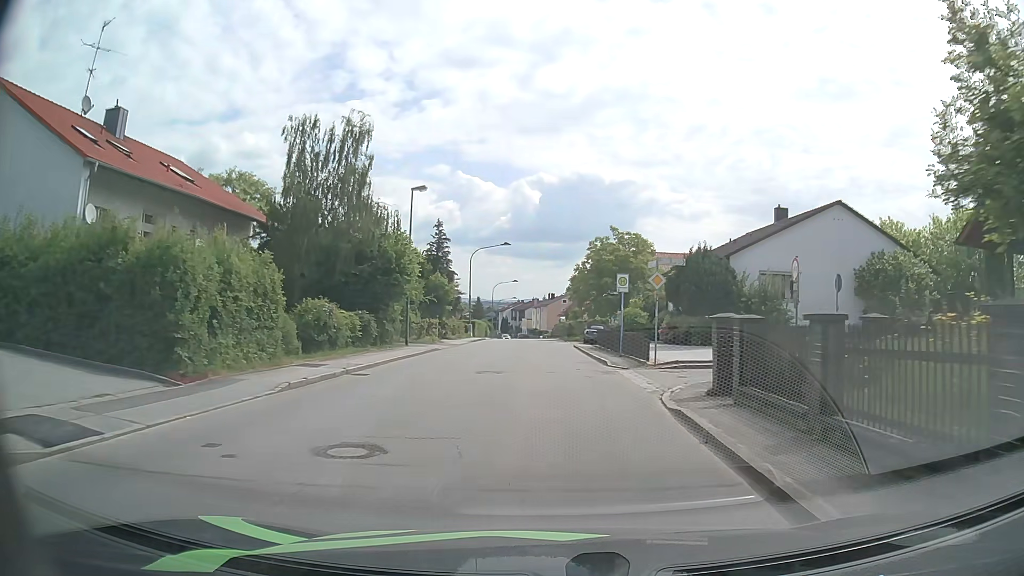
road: unclassified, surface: asphalt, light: Day
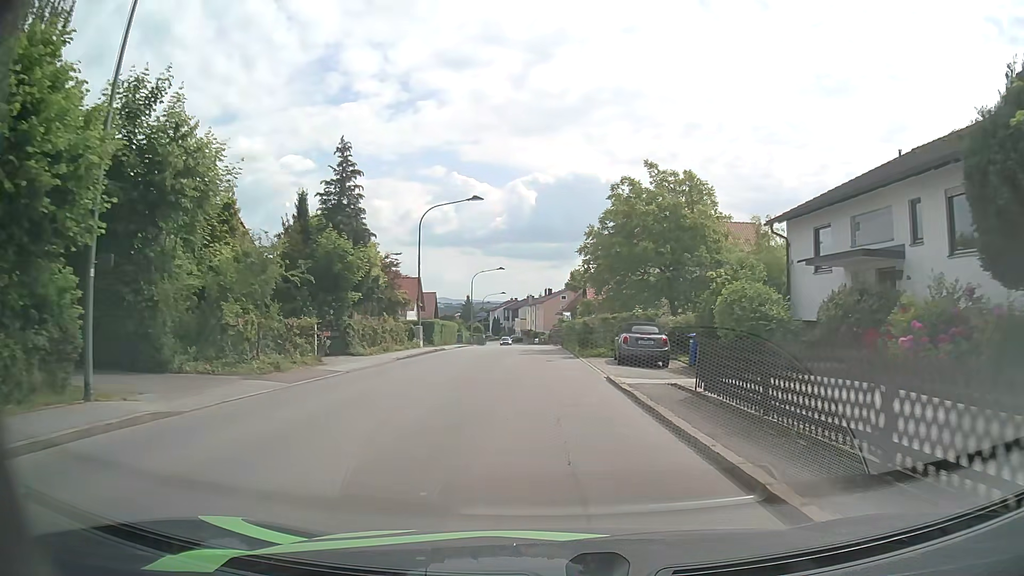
(+0.2, +24.5) m; +1°
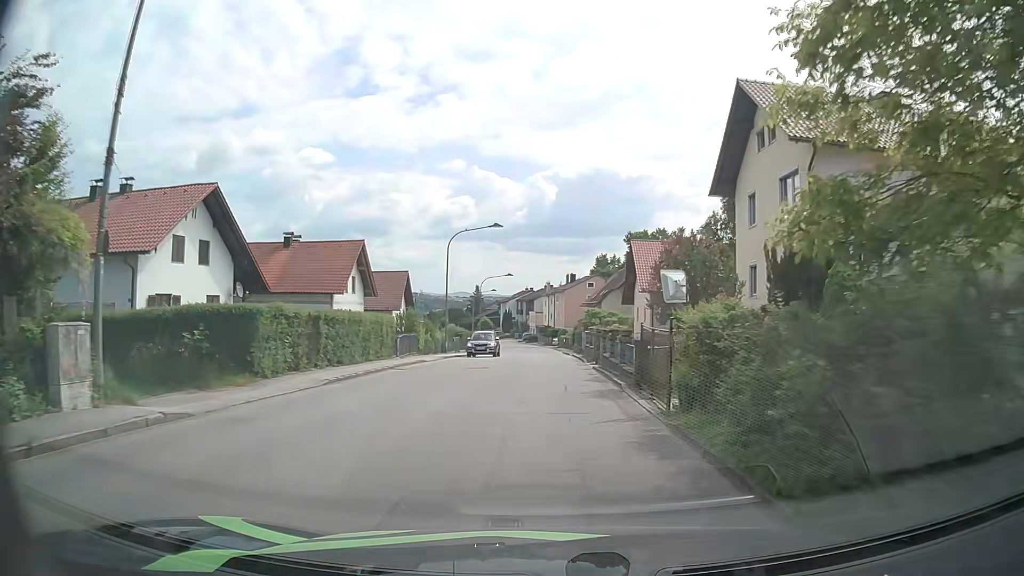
(-0.6, +32.2) m; -2°
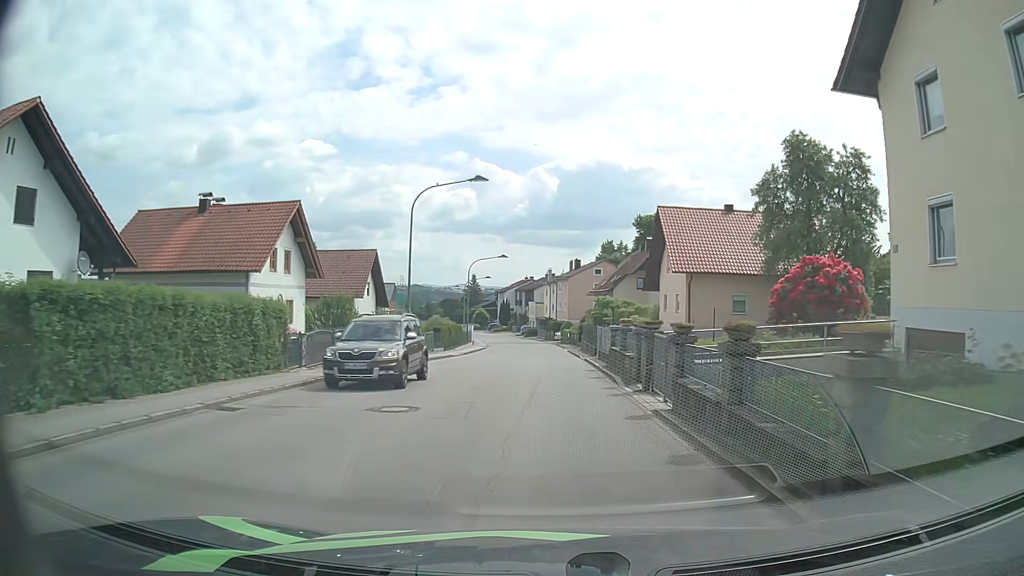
(0.0, +13.4) m; 0°
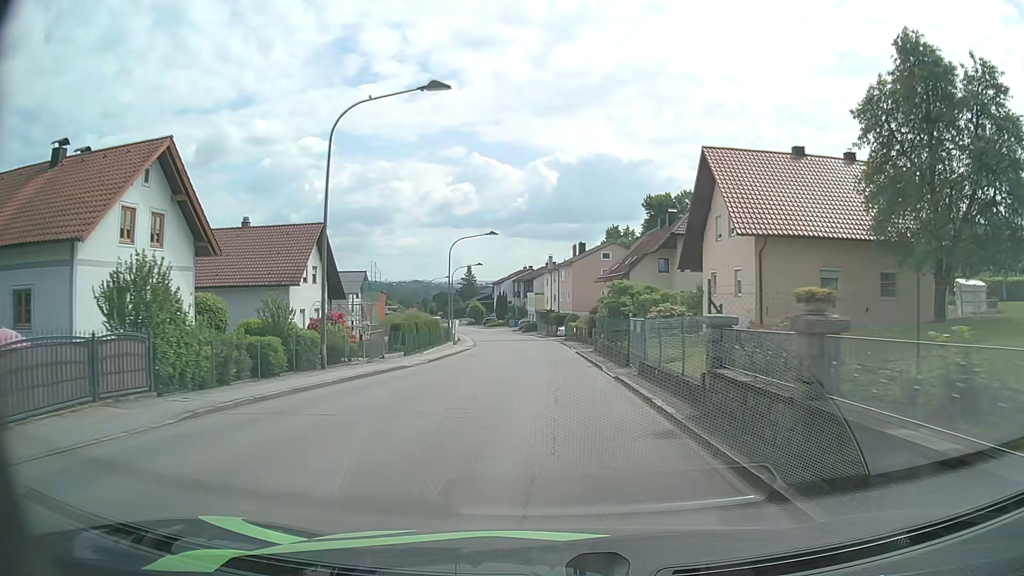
(+0.1, +13.5) m; 0°
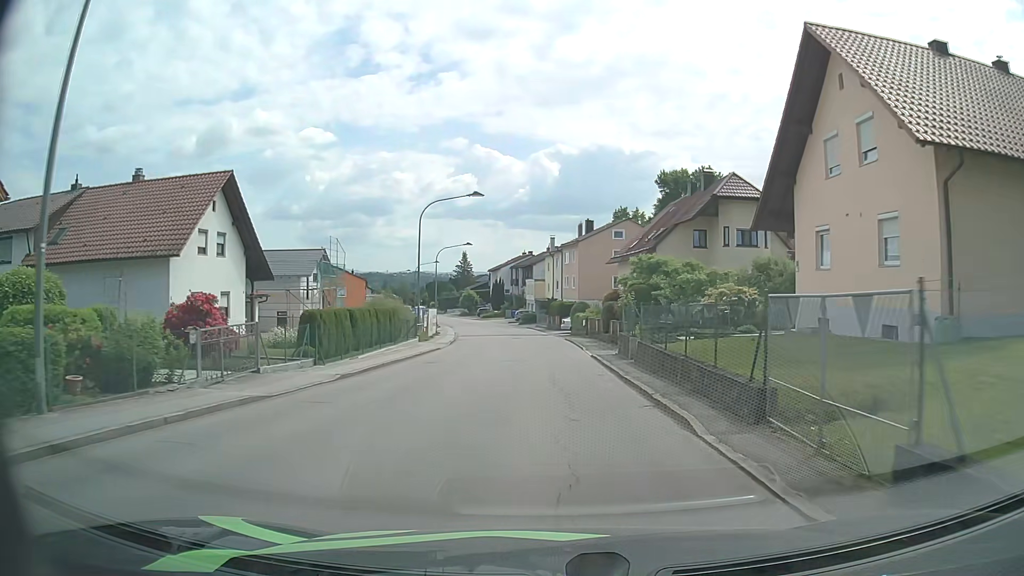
(0.0, +13.4) m; 0°
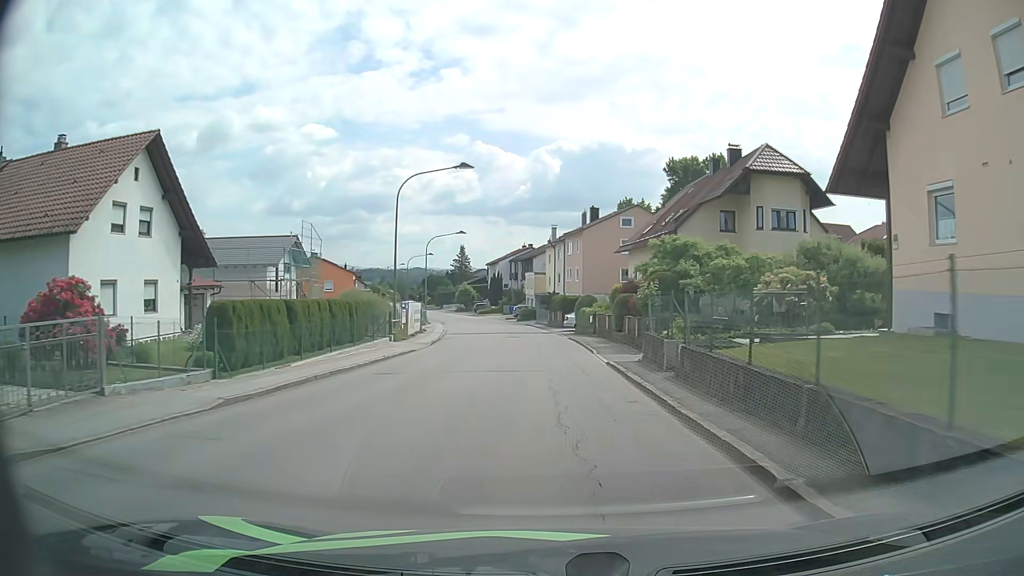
(0.0, +6.7) m; 0°
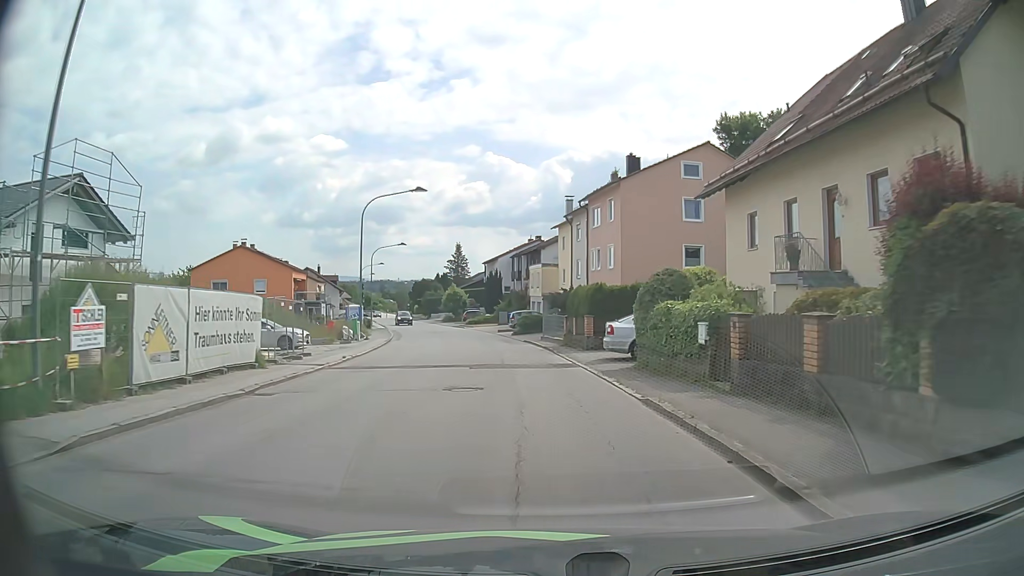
(-0.1, +26.6) m; -1°
(0, +10) (0, +20) (-2, +30) (-3, +40) (-5, +50) (-8, +59) (-10, +69) (-13, +79) (-16, +88) (-19, +98) m
